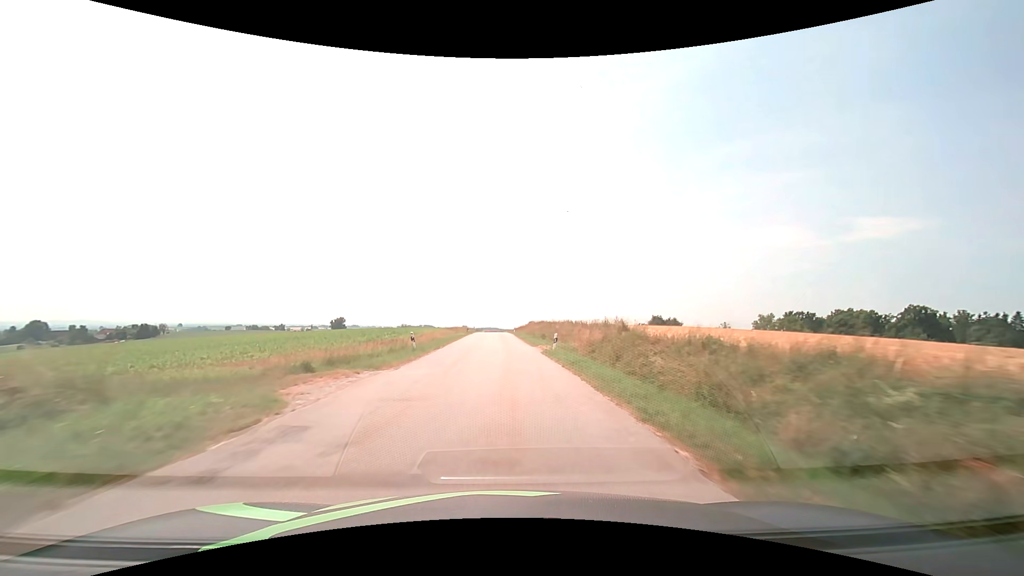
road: tertiary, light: Day
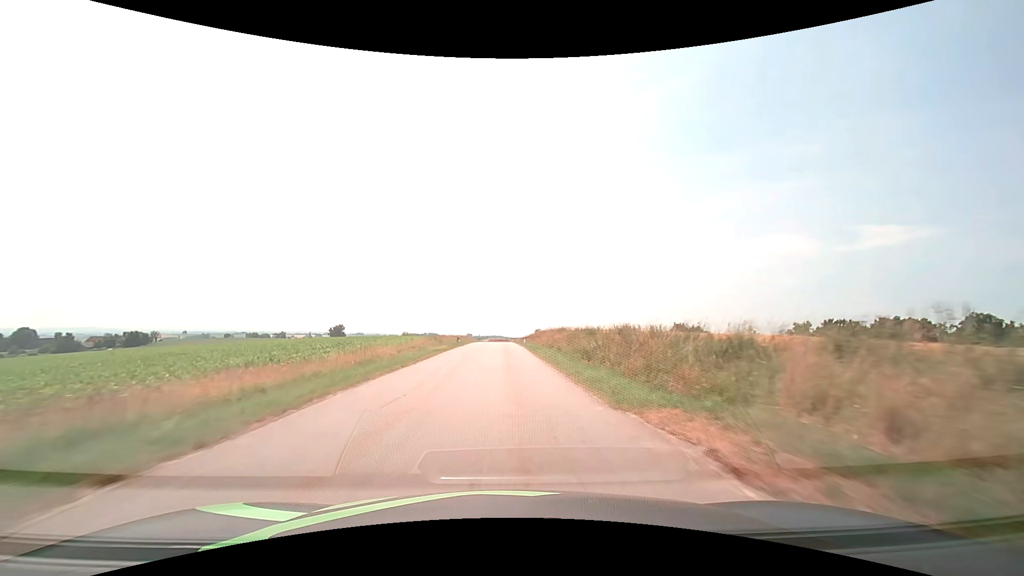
(-0.2, +22.3) m; -1°
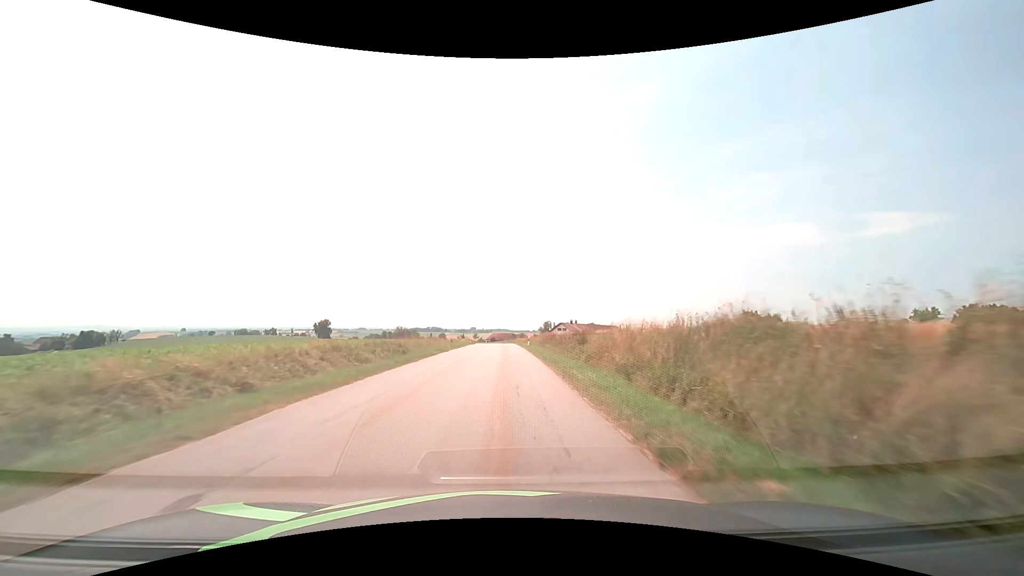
(-0.2, +57.9) m; -1°
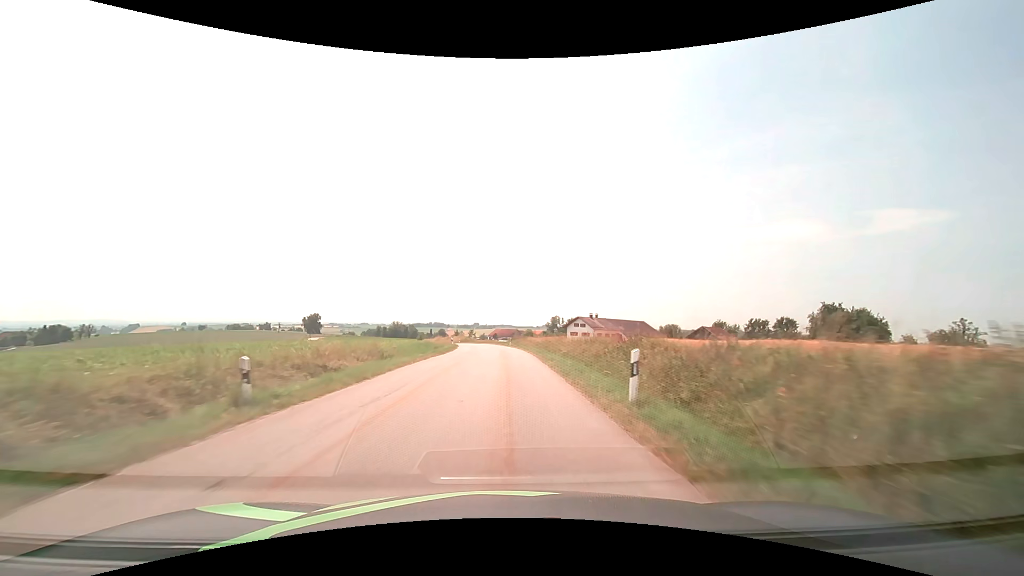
(-0.1, +36.2) m; 0°
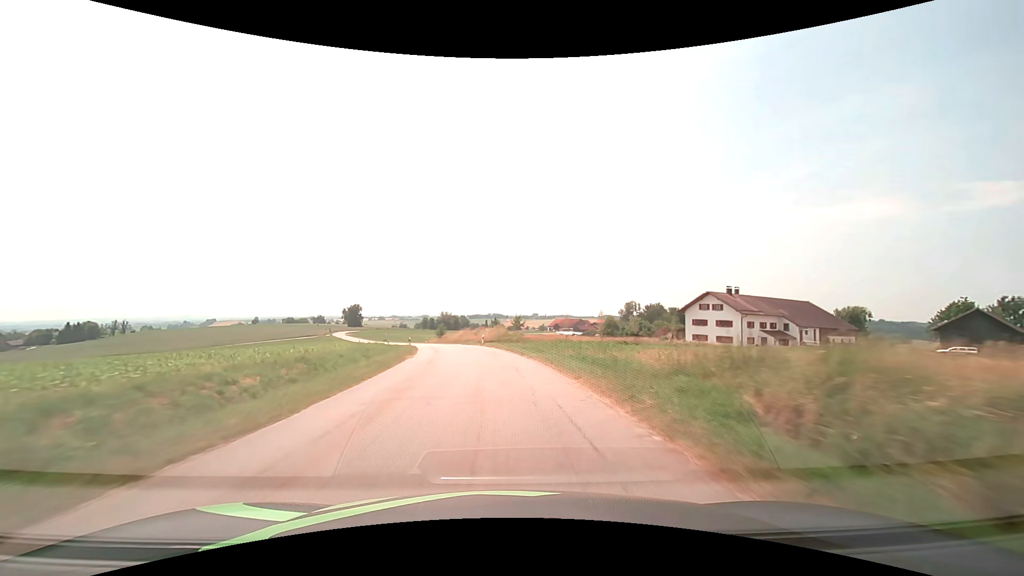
(-1.9, +61.6) m; -6°
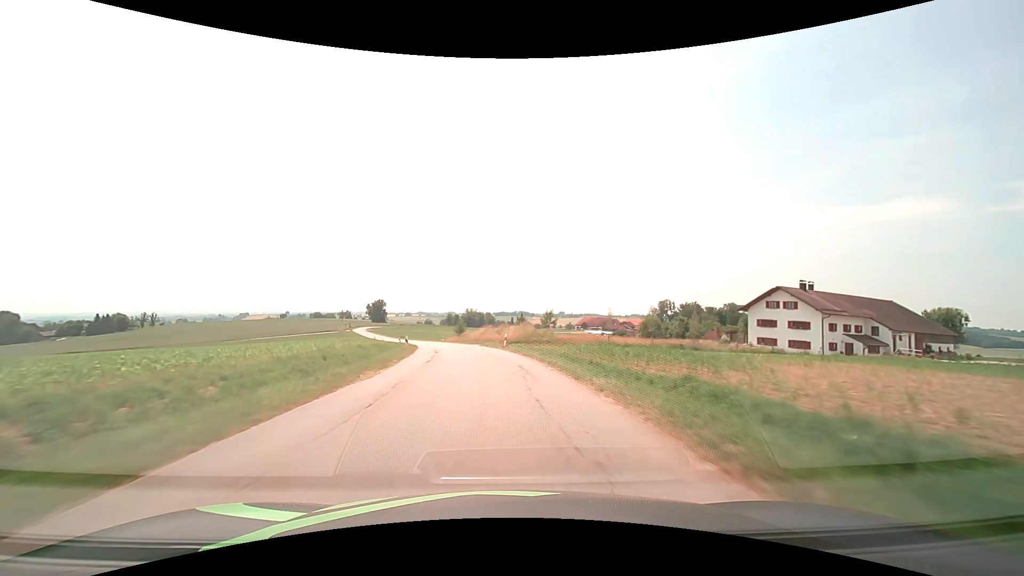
(-0.3, +12.2) m; -3°
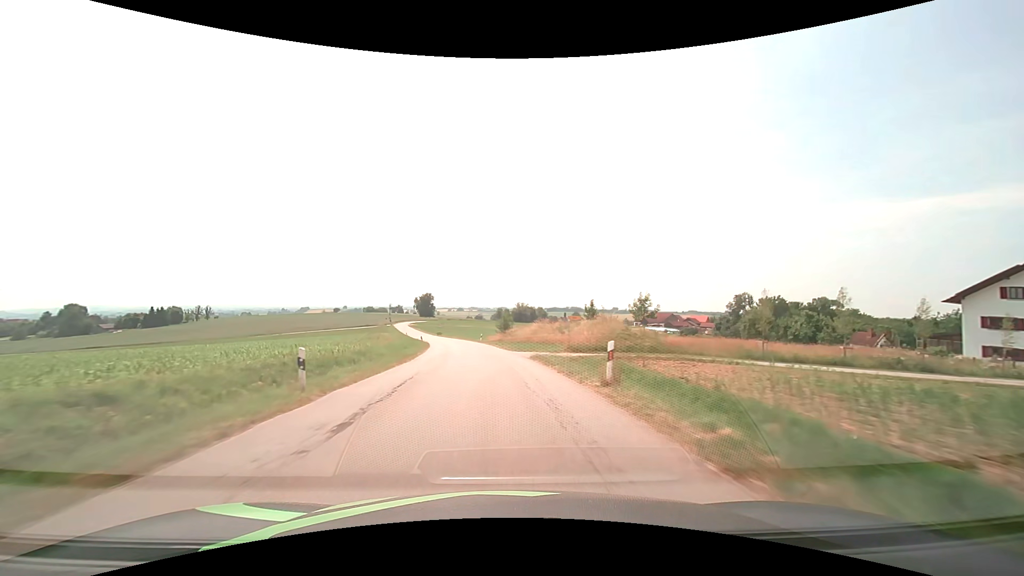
(-1.2, +23.5) m; -6°
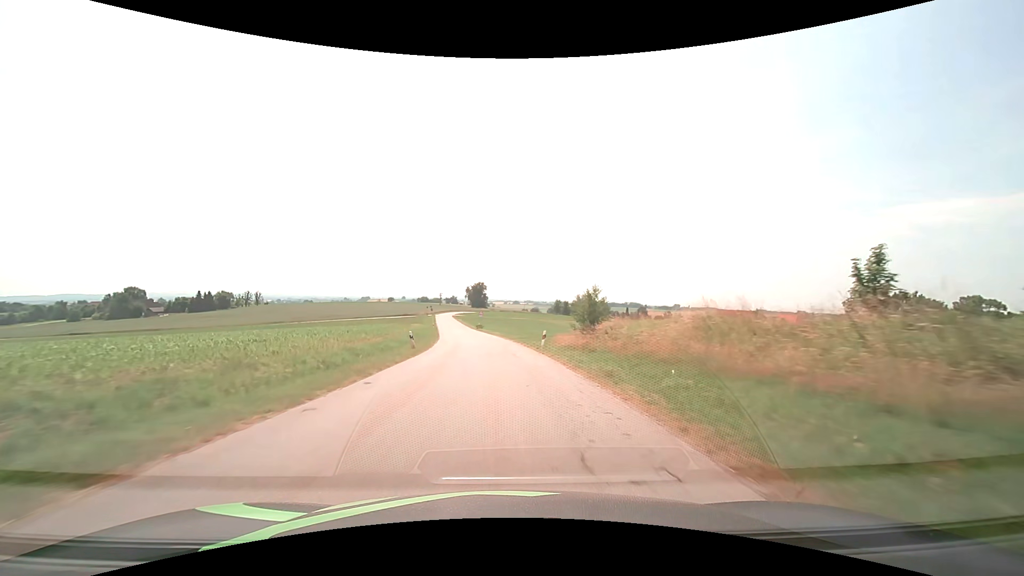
(-2.1, +33.6) m; -7°
(0, +10) (-1, +20) (-1, +30) (-2, +40) (-3, +50) (-4, +60) (-6, +70) (-7, +80) (-9, +89) (-10, +99) m
